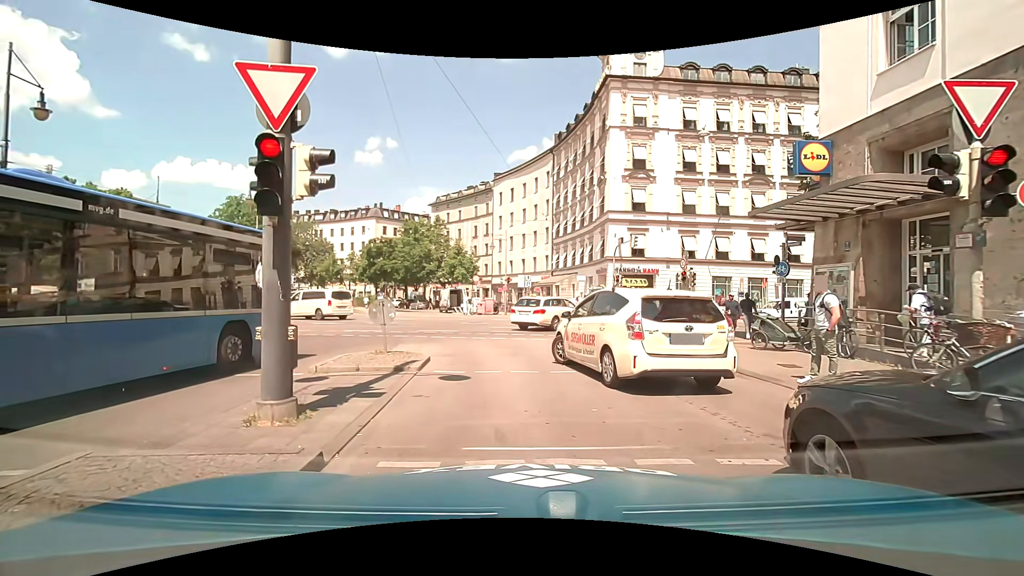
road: service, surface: asphalt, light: Day
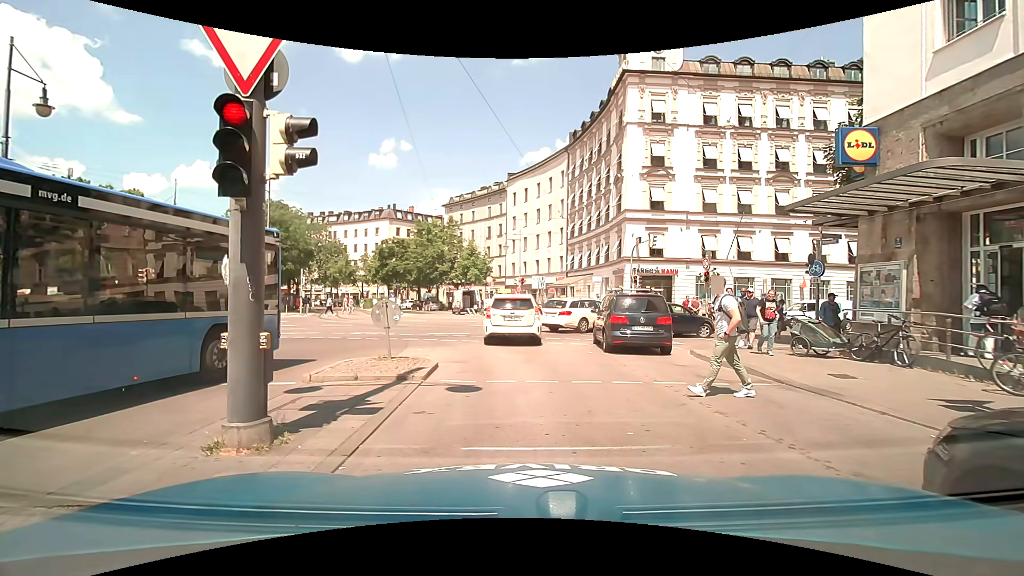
(0.0, +1.1) m; 0°
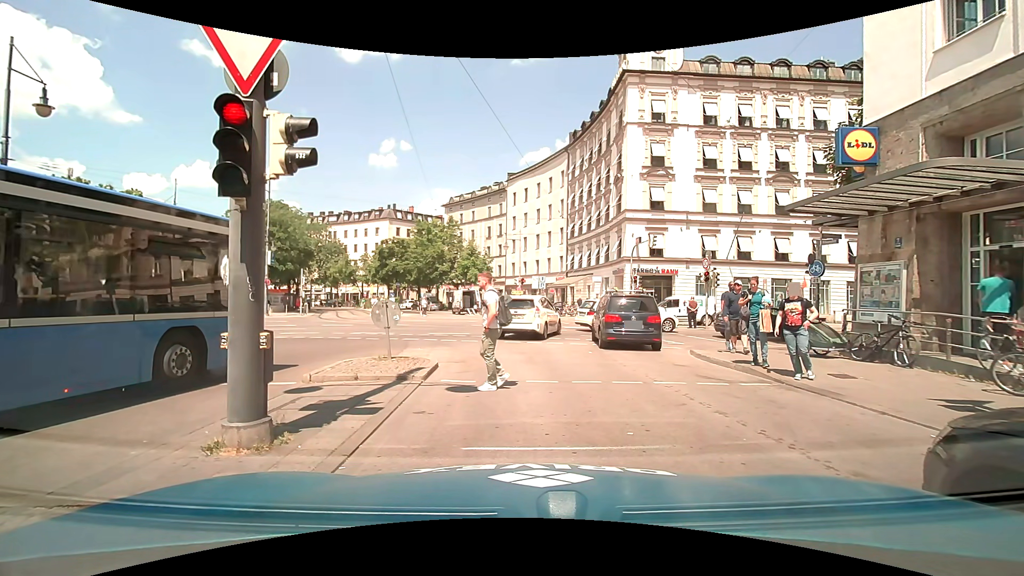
(0.0, 0.0) m; 0°
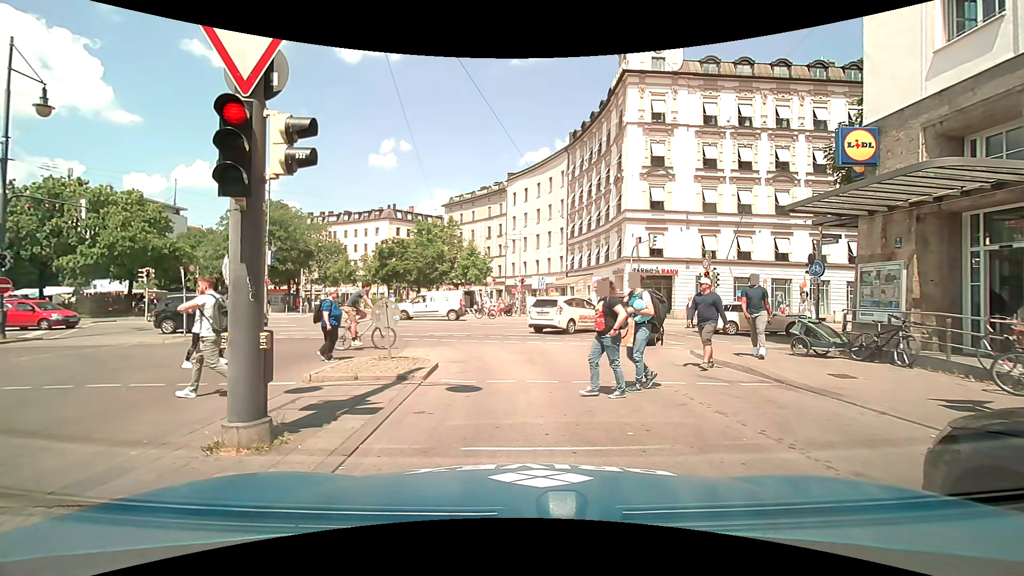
(0.0, 0.0) m; 0°
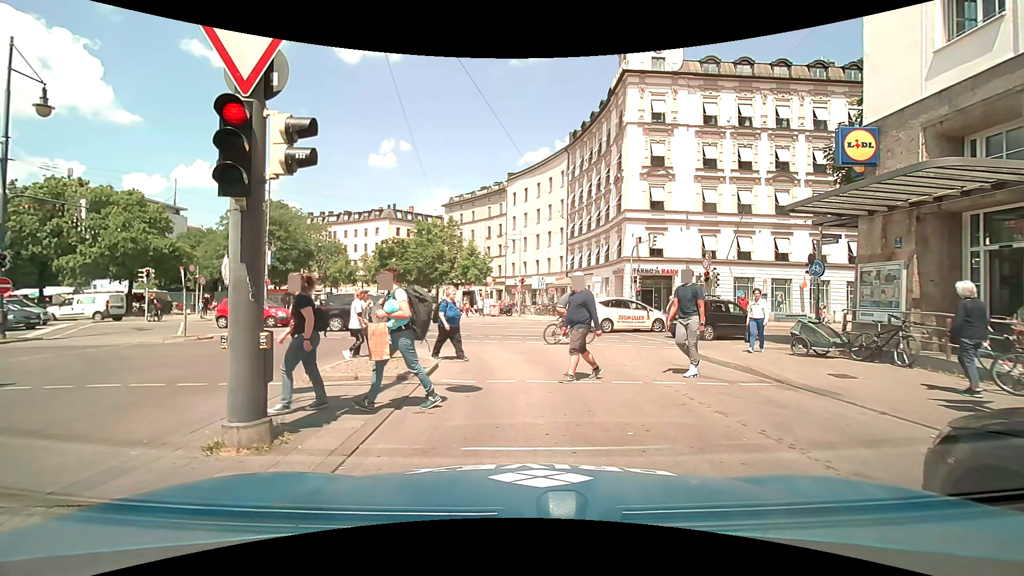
(0.0, 0.0) m; 0°
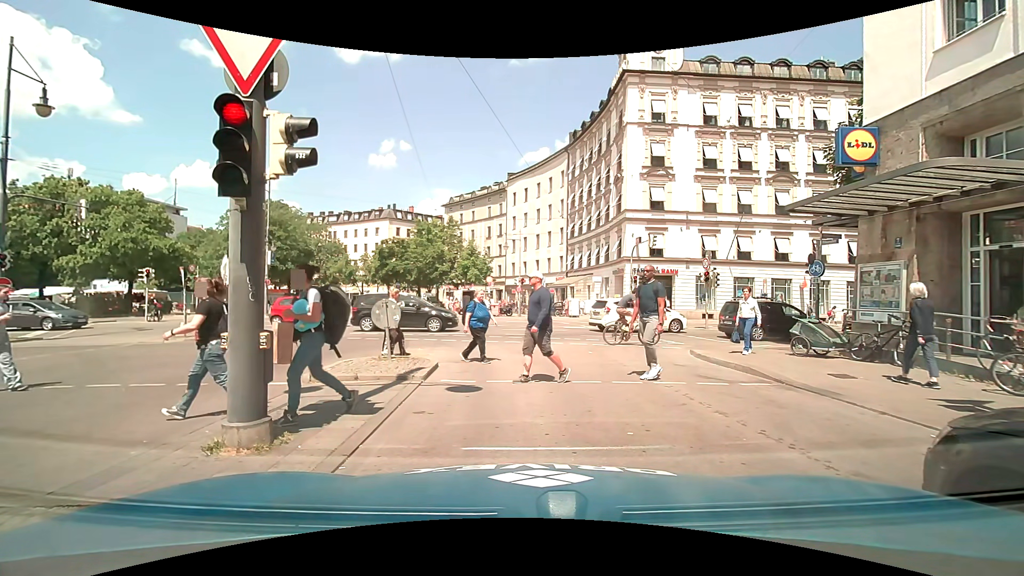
(0.0, 0.0) m; 0°
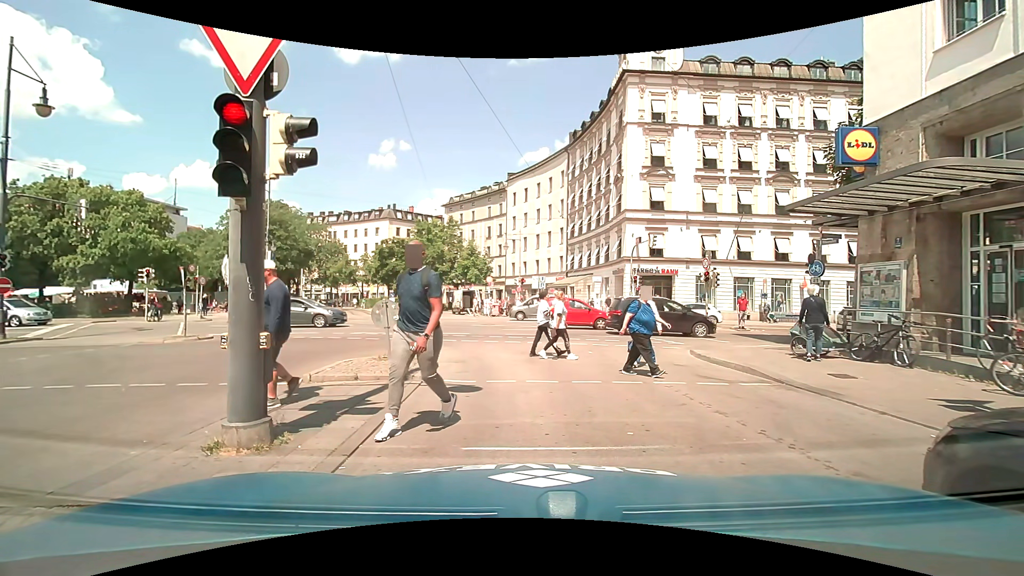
(0.0, 0.0) m; 0°
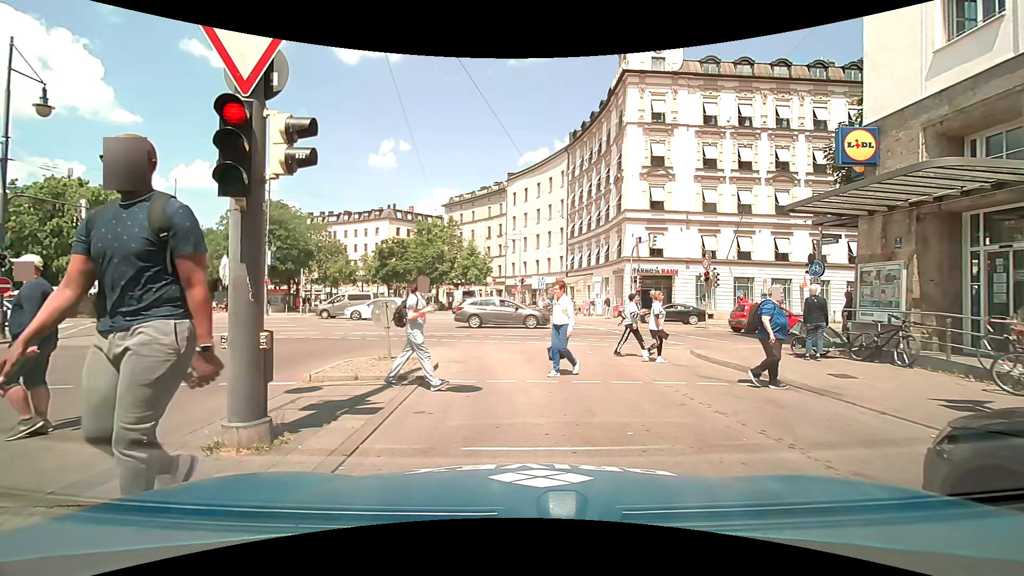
(0.0, 0.0) m; 0°
